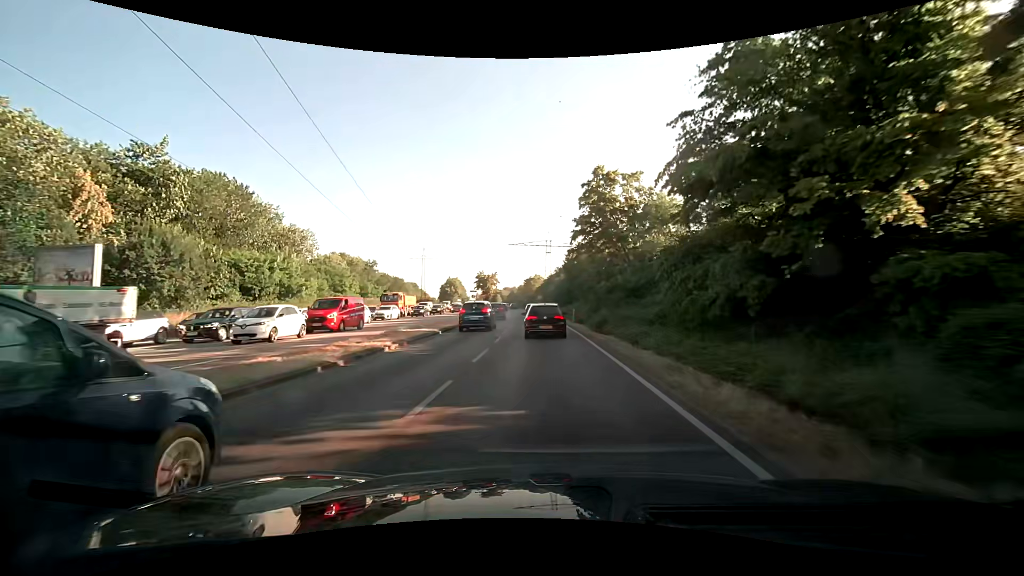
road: primary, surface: asphalt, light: Day
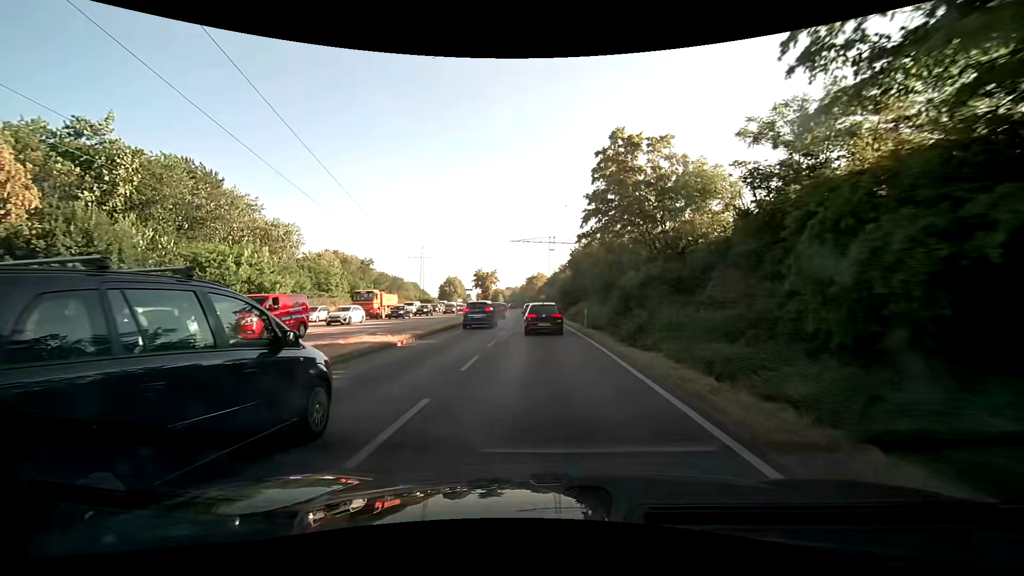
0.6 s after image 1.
(0.0, +7.9) m; 0°
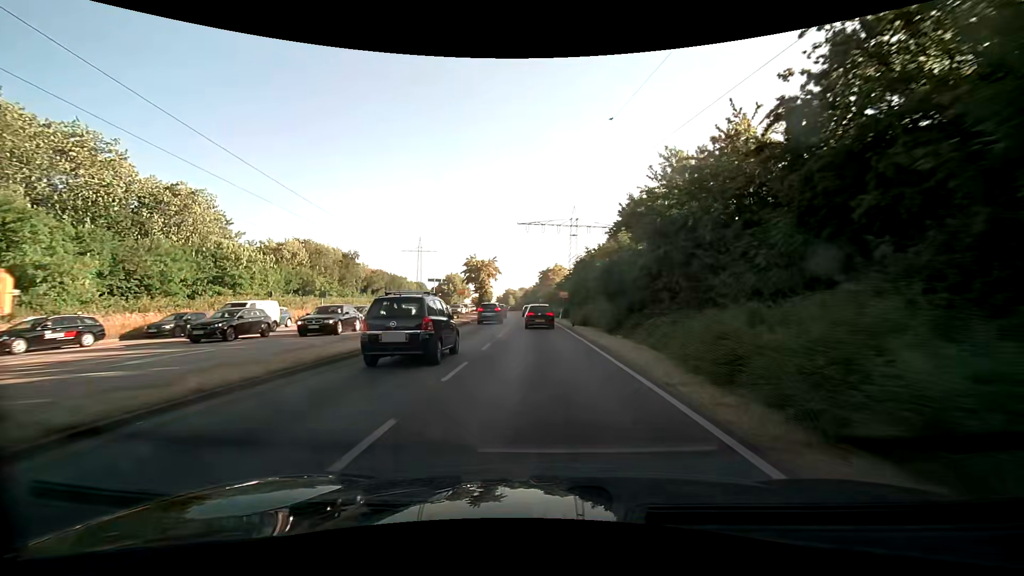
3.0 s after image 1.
(-0.3, +31.9) m; -1°
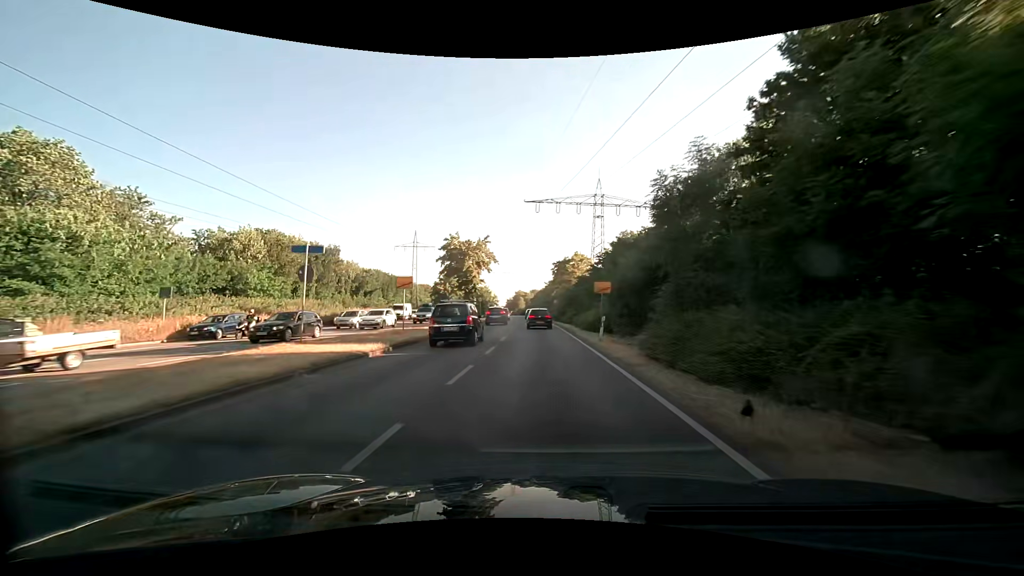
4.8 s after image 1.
(-0.5, +24.5) m; -2°
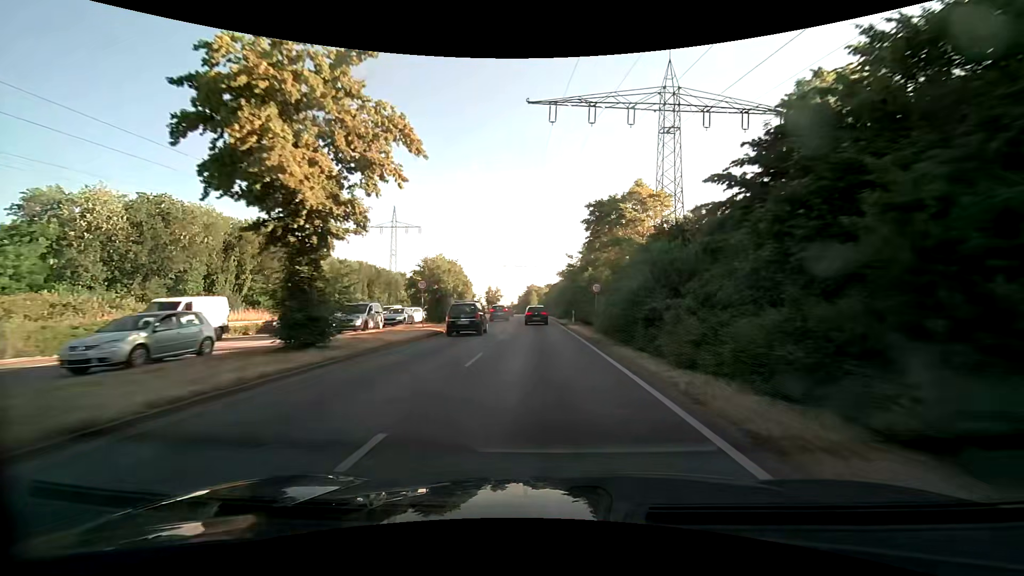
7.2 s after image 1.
(-0.3, +37.3) m; -2°
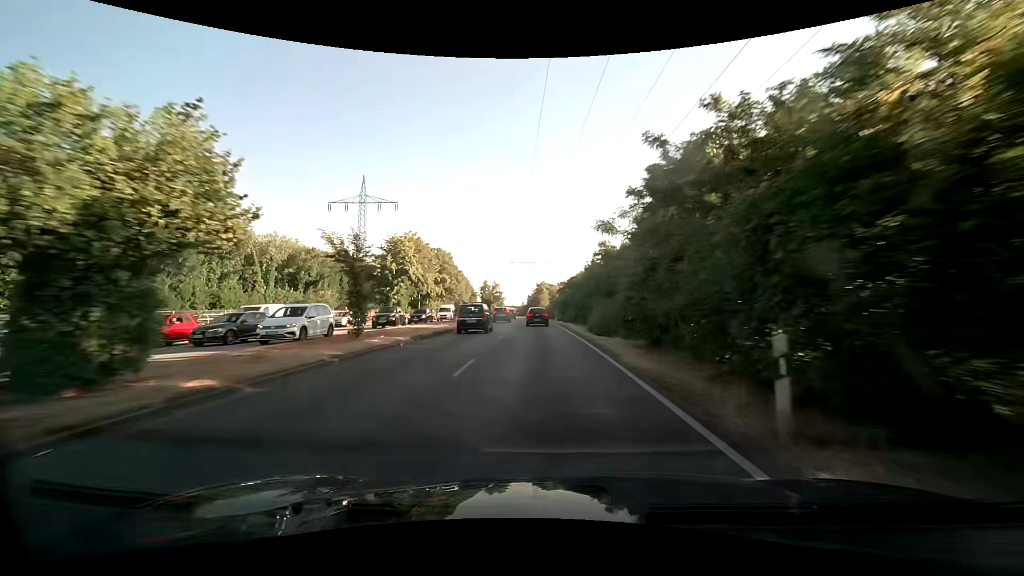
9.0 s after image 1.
(-0.3, +29.0) m; -1°
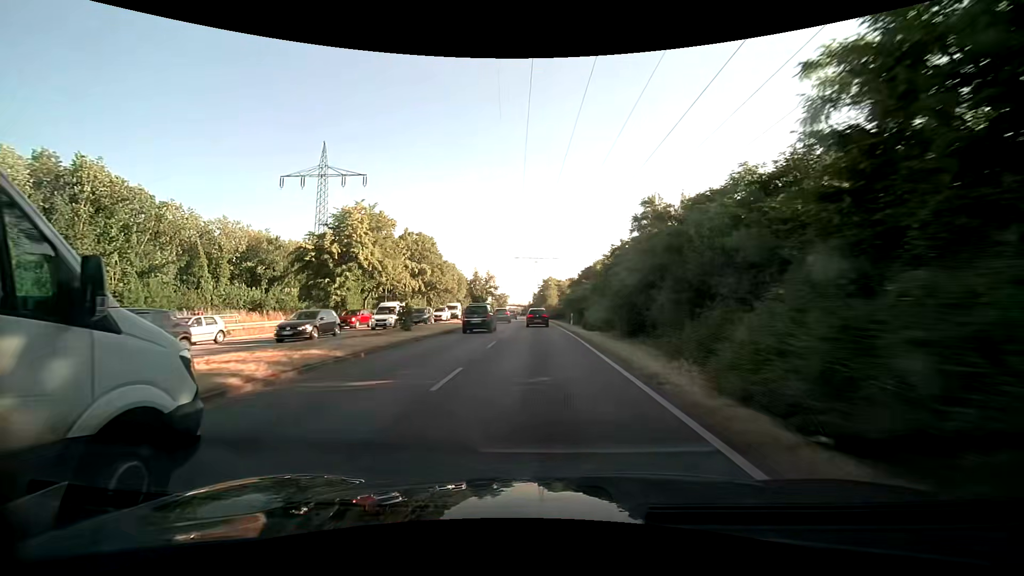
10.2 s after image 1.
(0.0, +19.8) m; -1°
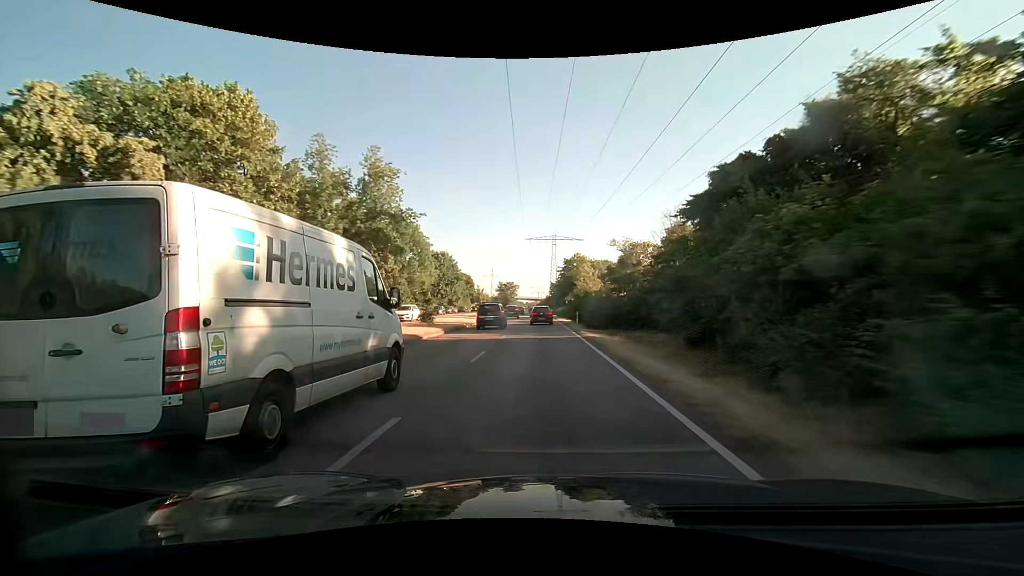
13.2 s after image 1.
(-0.7, +50.9) m; -2°
